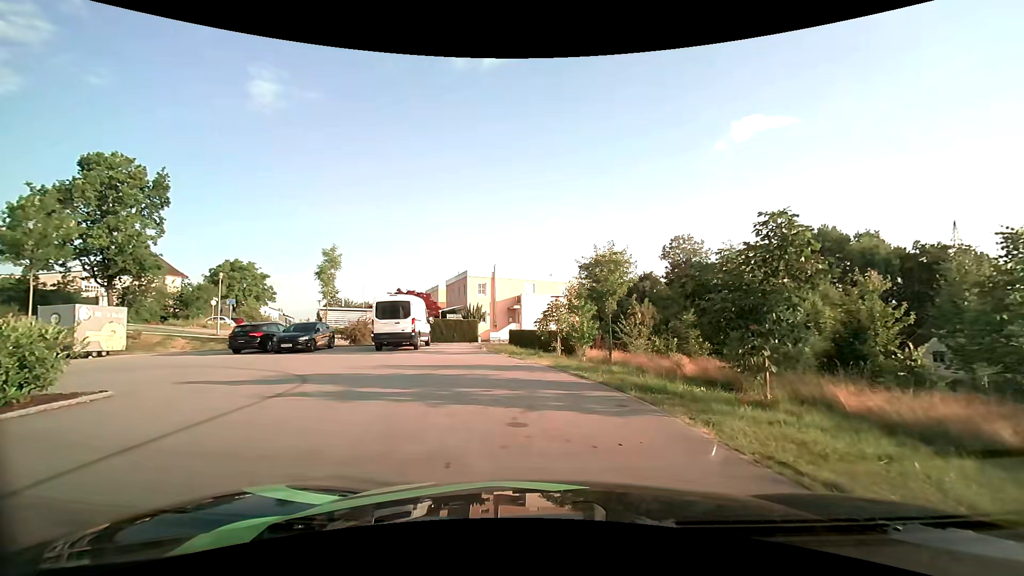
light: Day
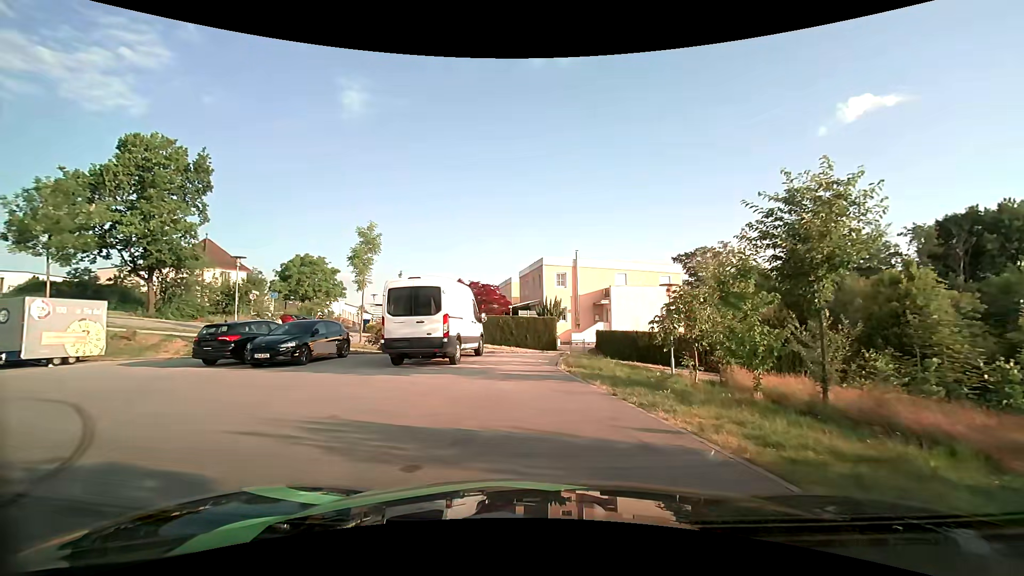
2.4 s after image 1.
(-0.6, +9.1) m; -10°
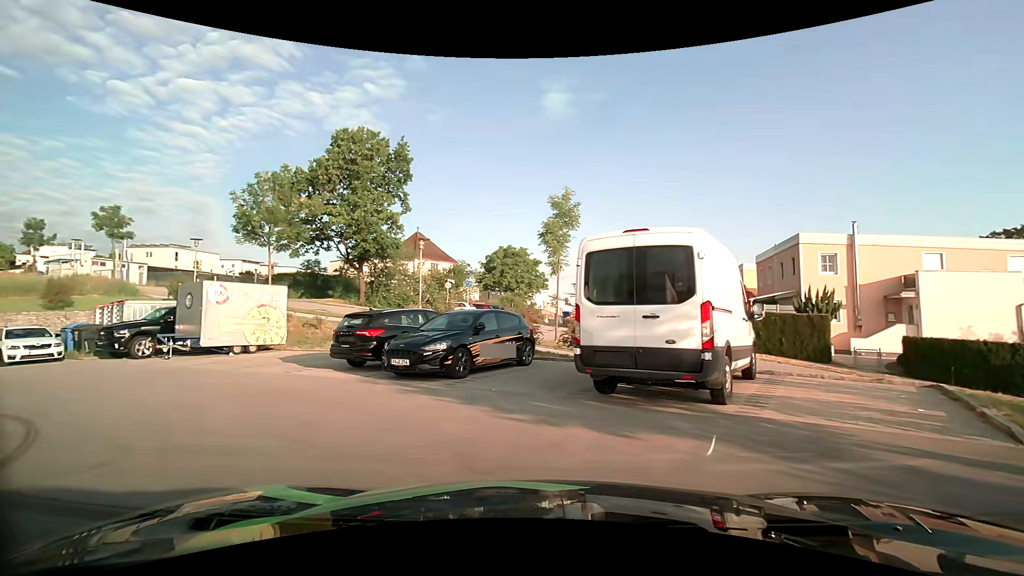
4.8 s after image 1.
(-1.0, +6.8) m; -21°
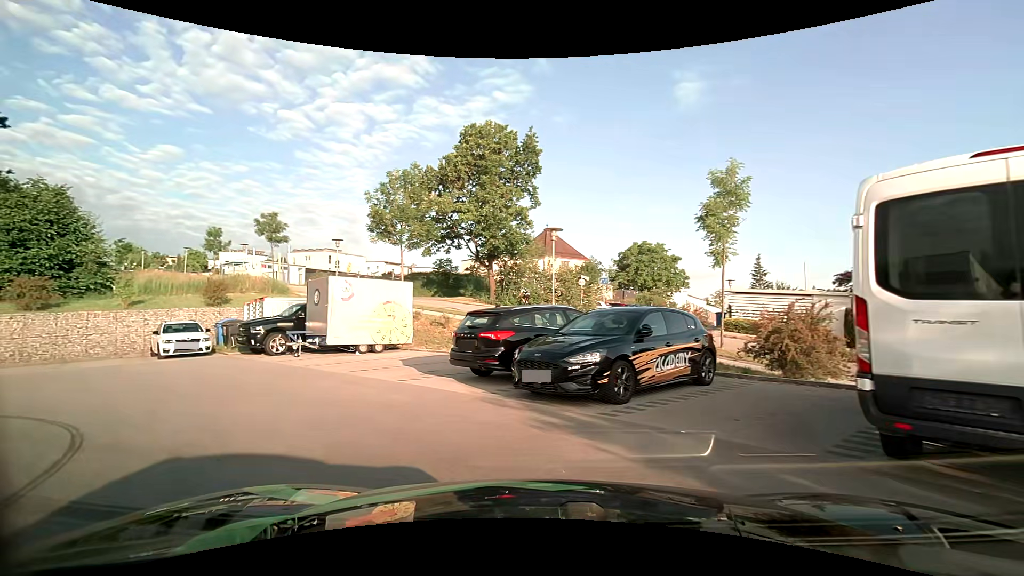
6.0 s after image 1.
(-0.4, +2.9) m; -15°
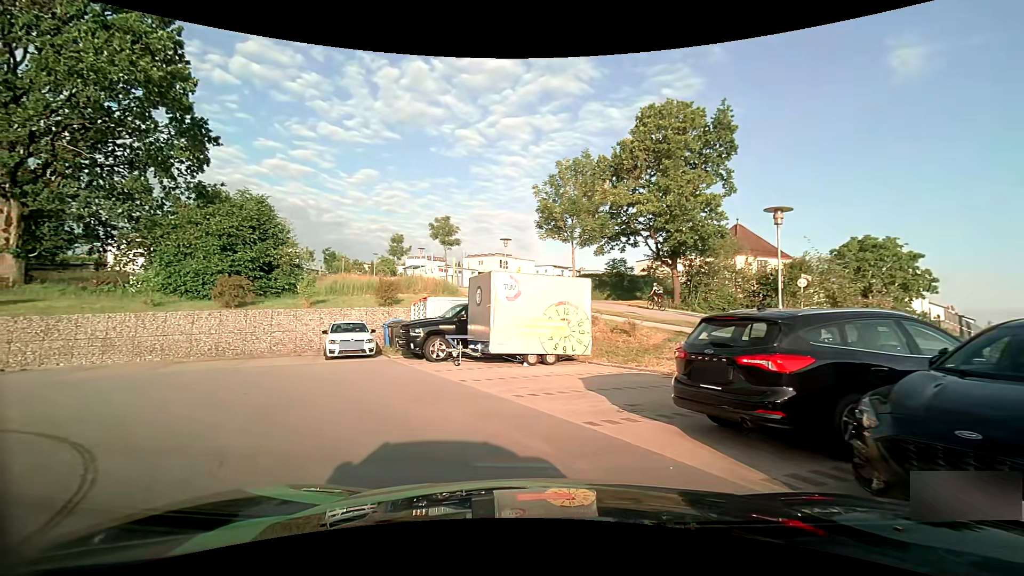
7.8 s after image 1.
(-0.7, +3.9) m; -19°
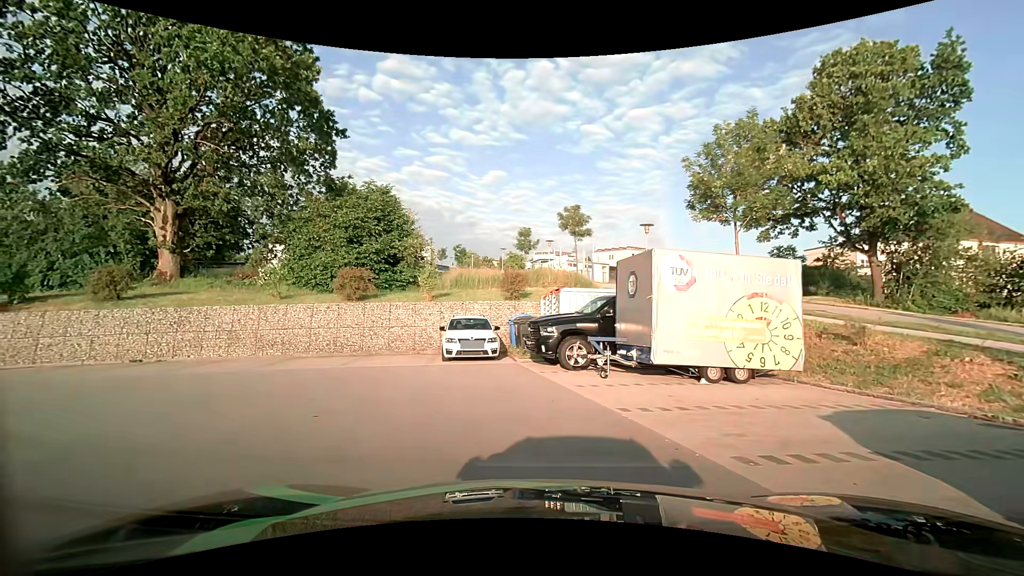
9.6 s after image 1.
(-0.6, +3.7) m; -16°
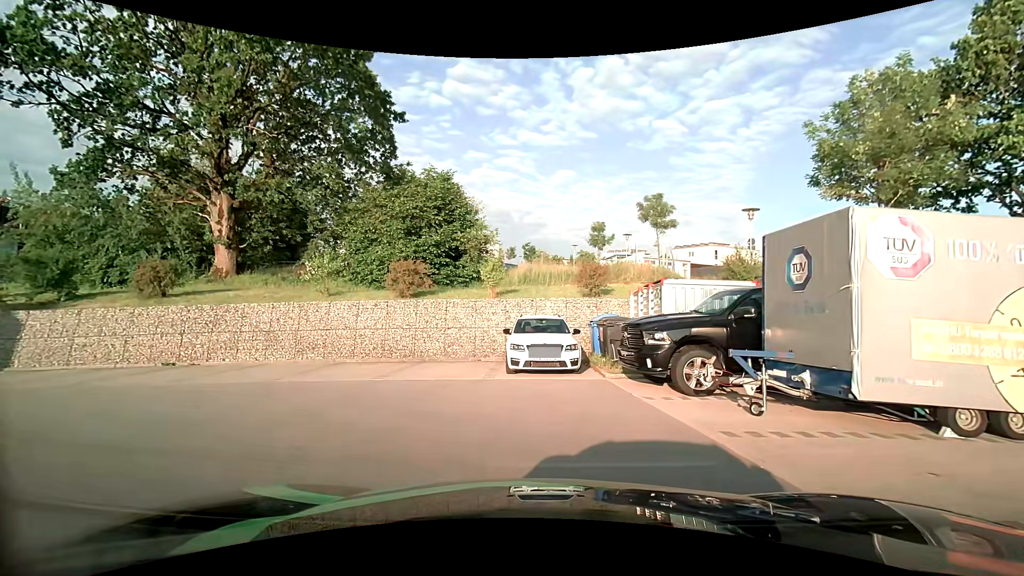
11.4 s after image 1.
(-0.3, +3.6) m; -8°
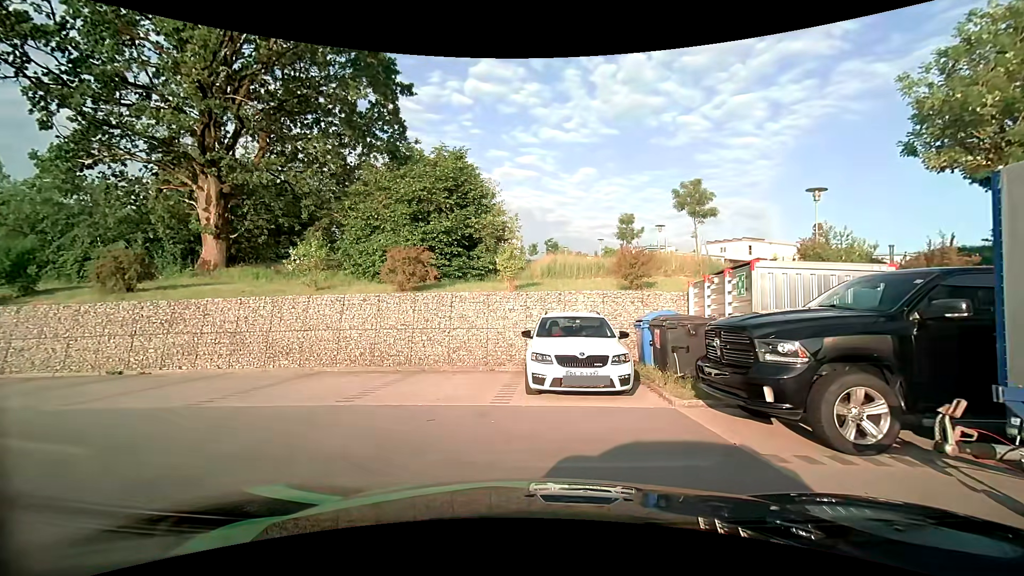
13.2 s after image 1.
(-0.1, +3.5) m; -3°
